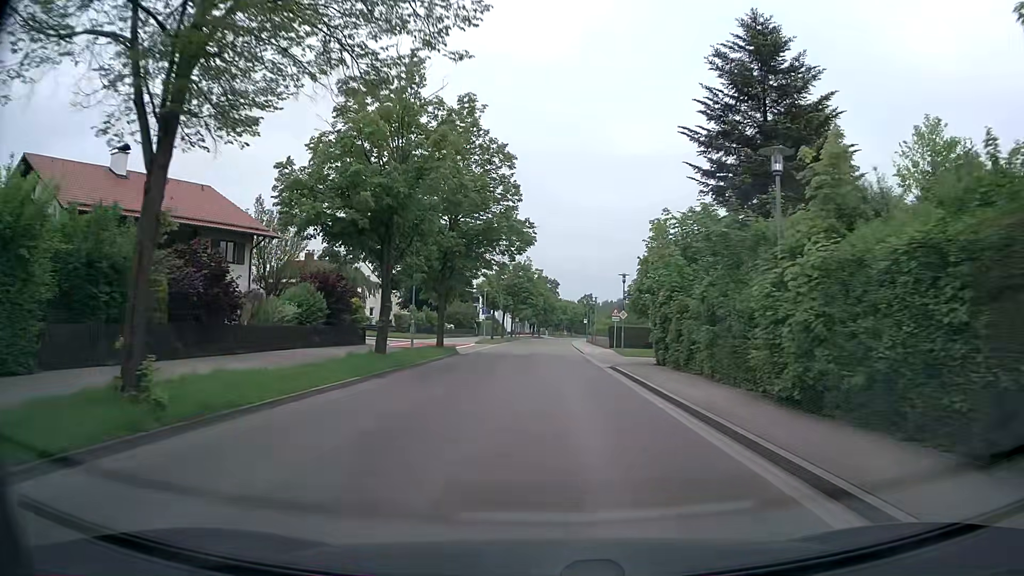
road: tertiary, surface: asphalt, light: Day
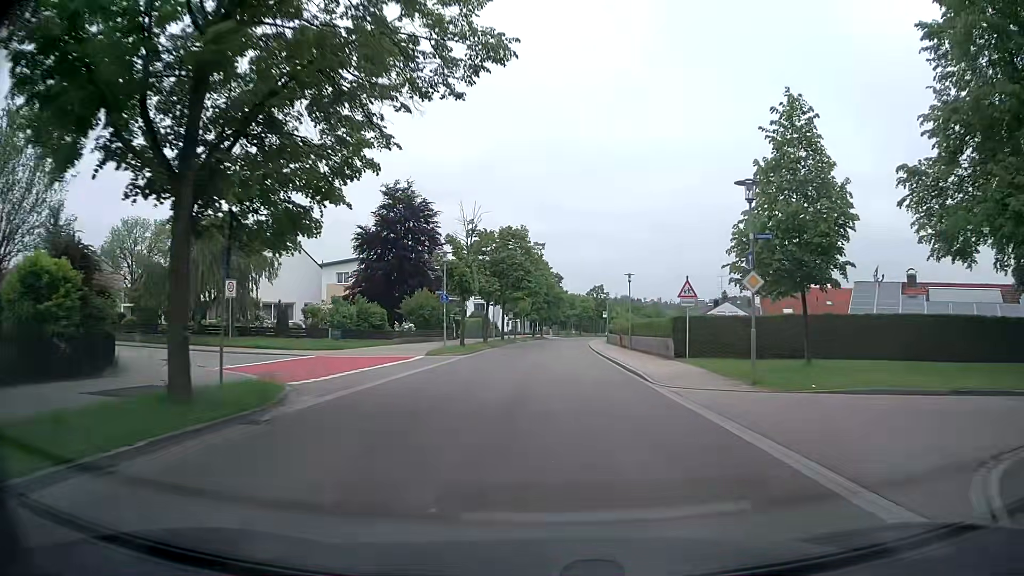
(-0.2, +25.6) m; -1°
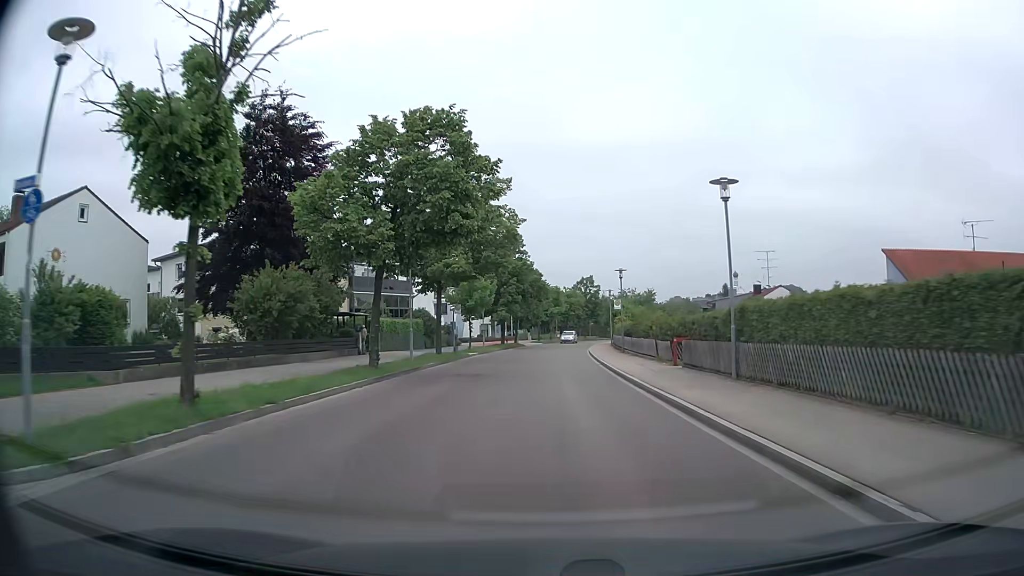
(+0.6, +28.1) m; +2°
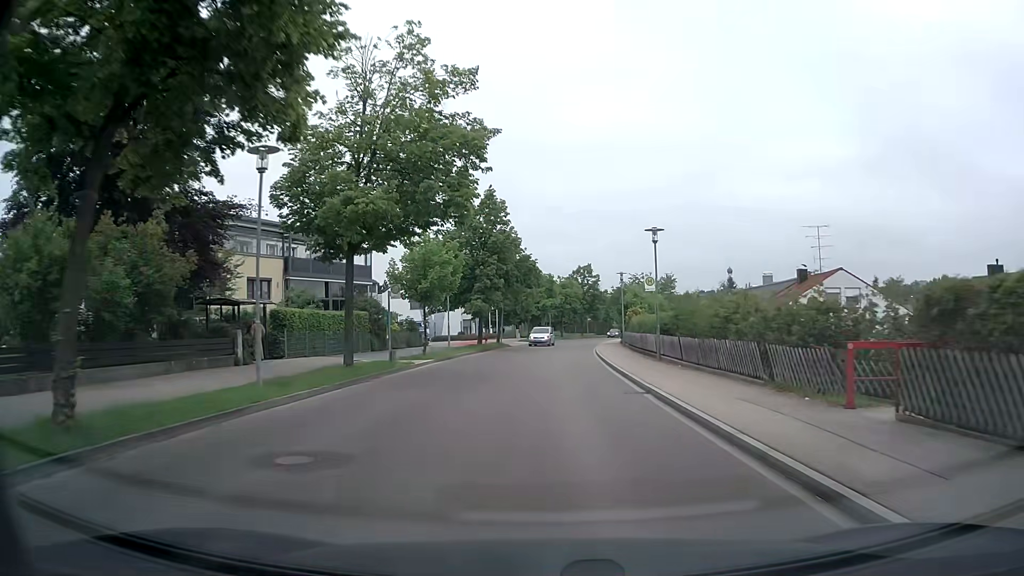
(+0.1, +14.9) m; +1°
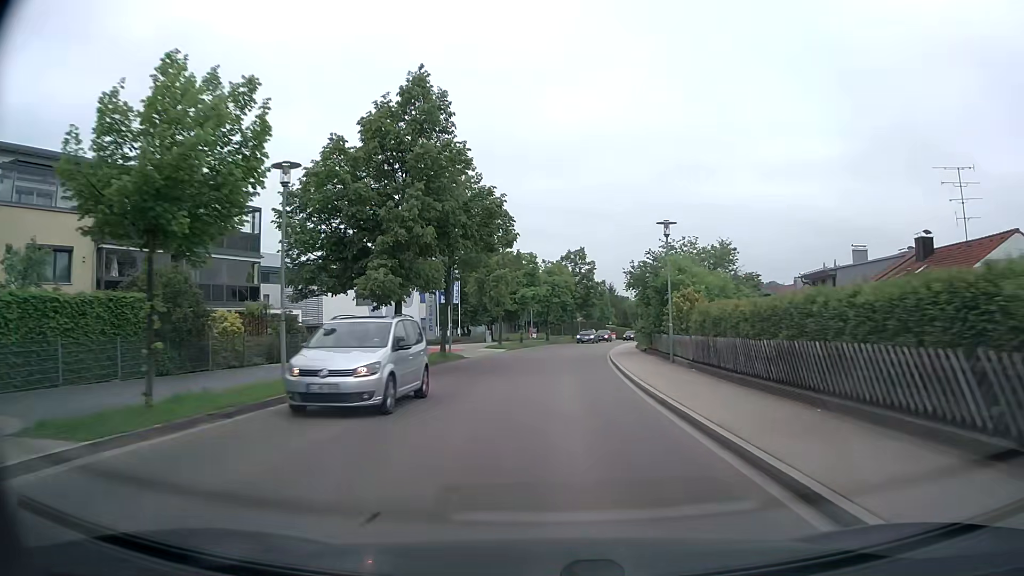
(+0.3, +22.0) m; +2°
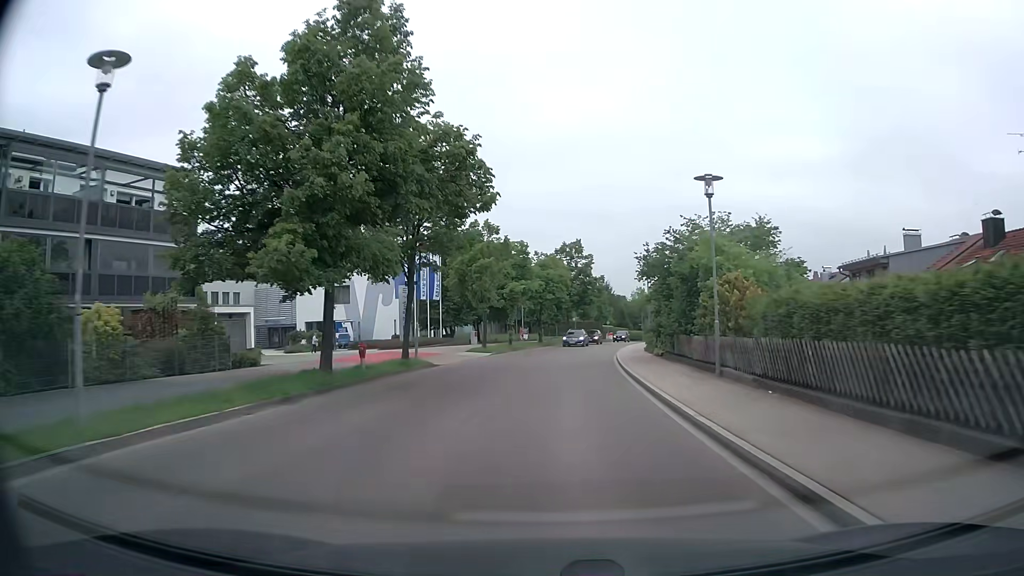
(0.0, +7.3) m; 0°
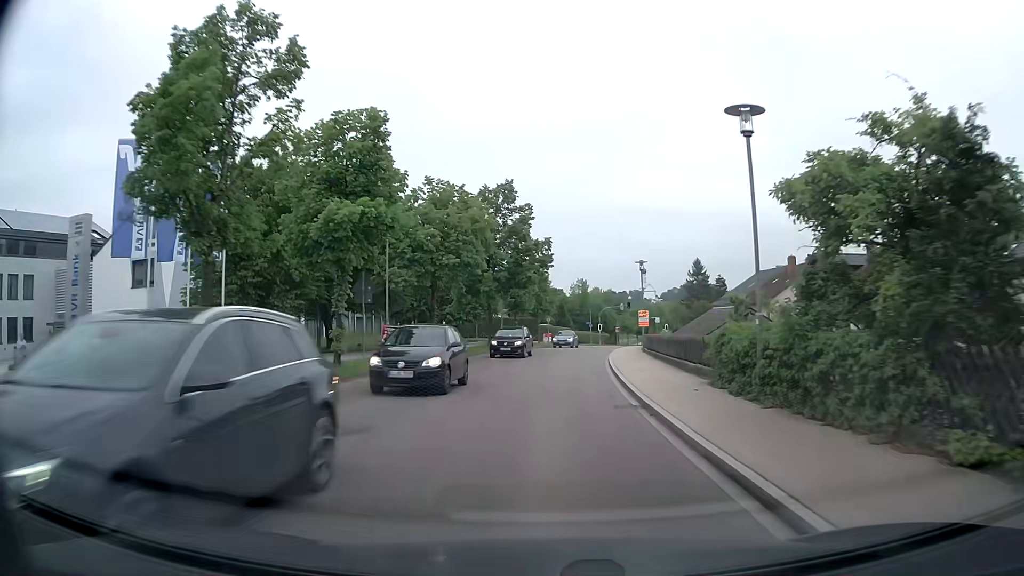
(+1.3, +28.8) m; +7°
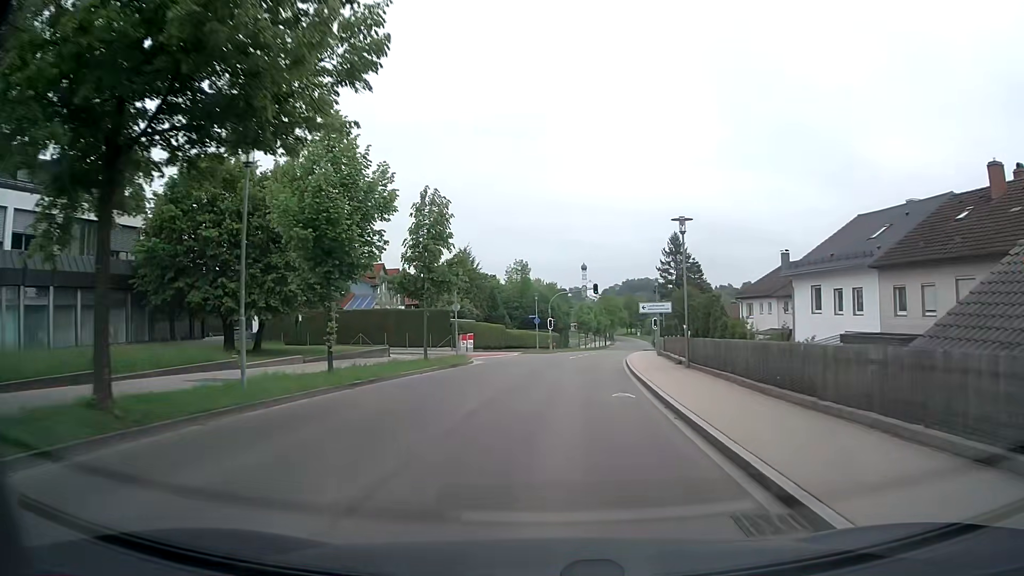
(+1.4, +35.6) m; +5°
(0, +10) (0, +20) (+1, +30) (+2, +40) (+4, +50) (+5, +60) (+7, +70) (+8, +79) (+10, +89) (+11, +99) m
